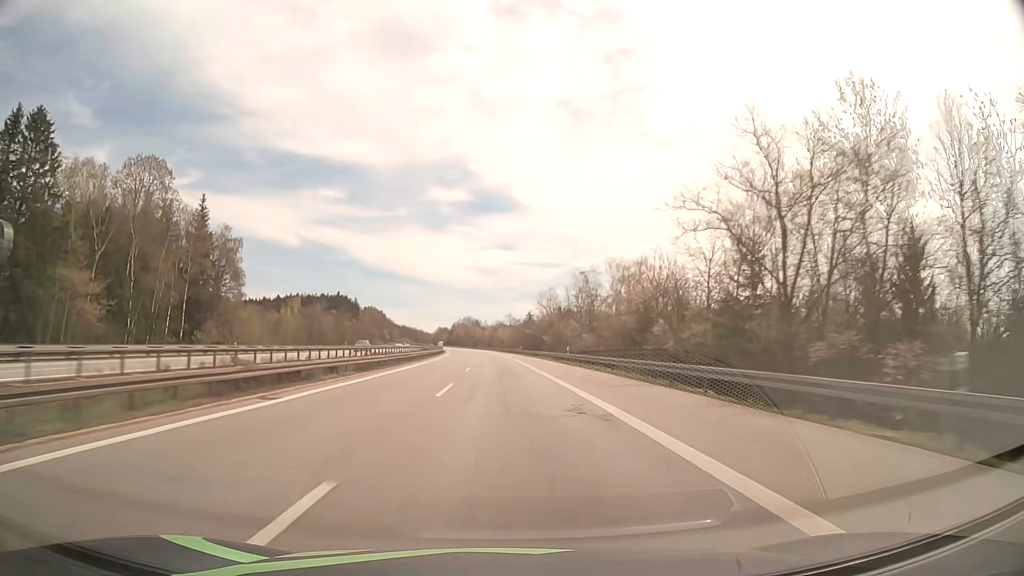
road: motorway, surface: asphalt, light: Day
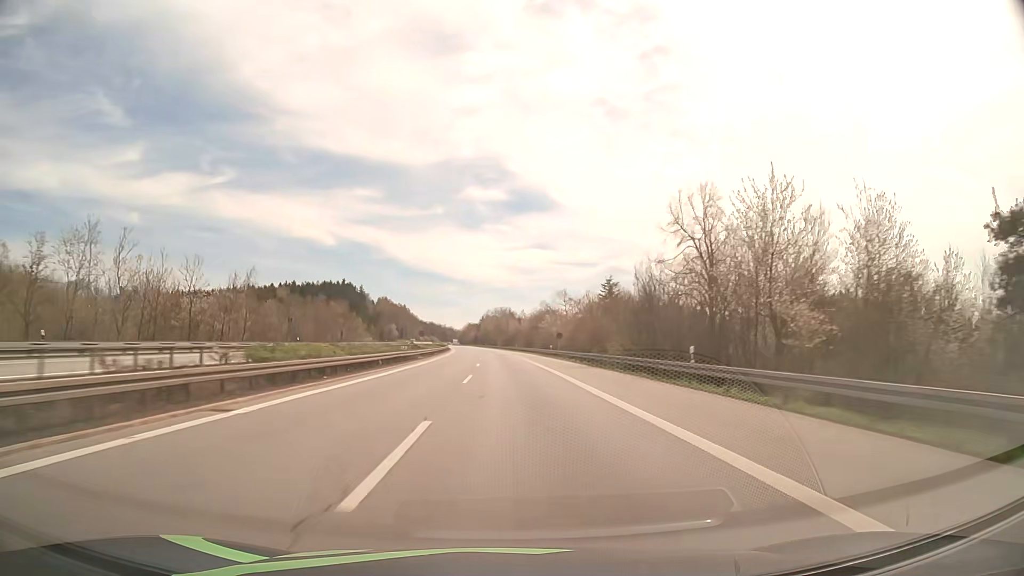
(-2.9, +84.6) m; -3°
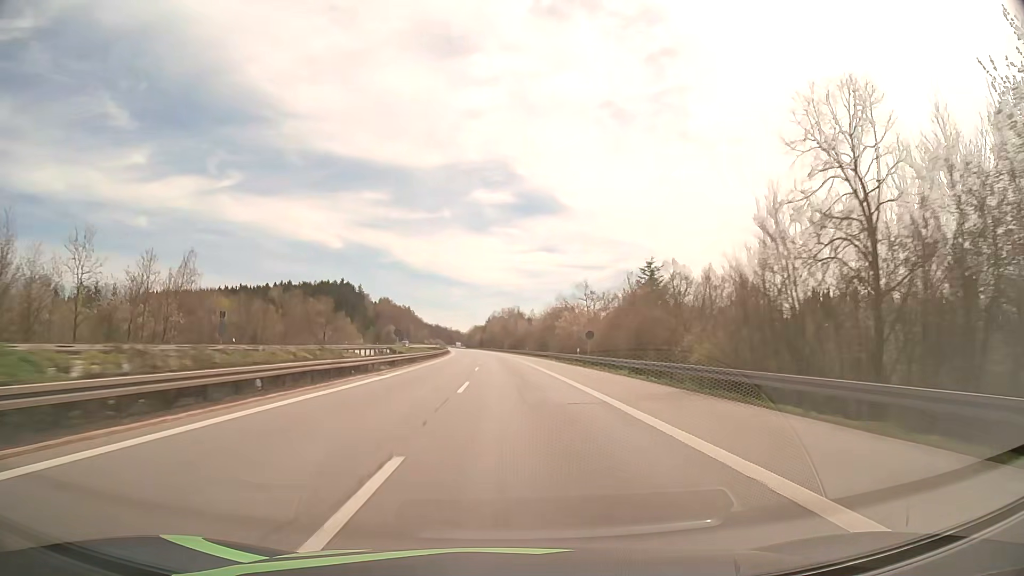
(-0.1, +21.2) m; -1°
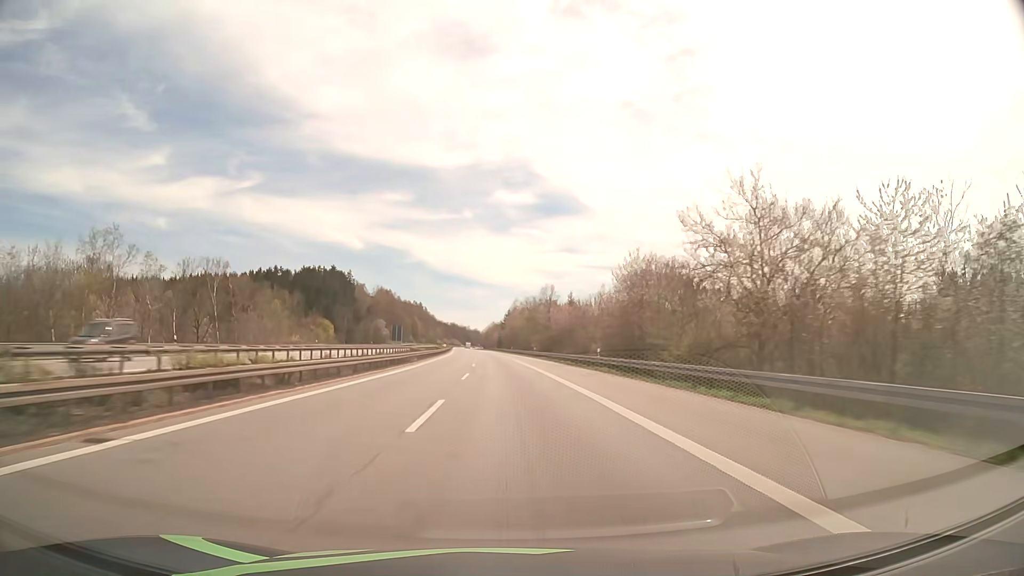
(-1.0, +63.7) m; -2°
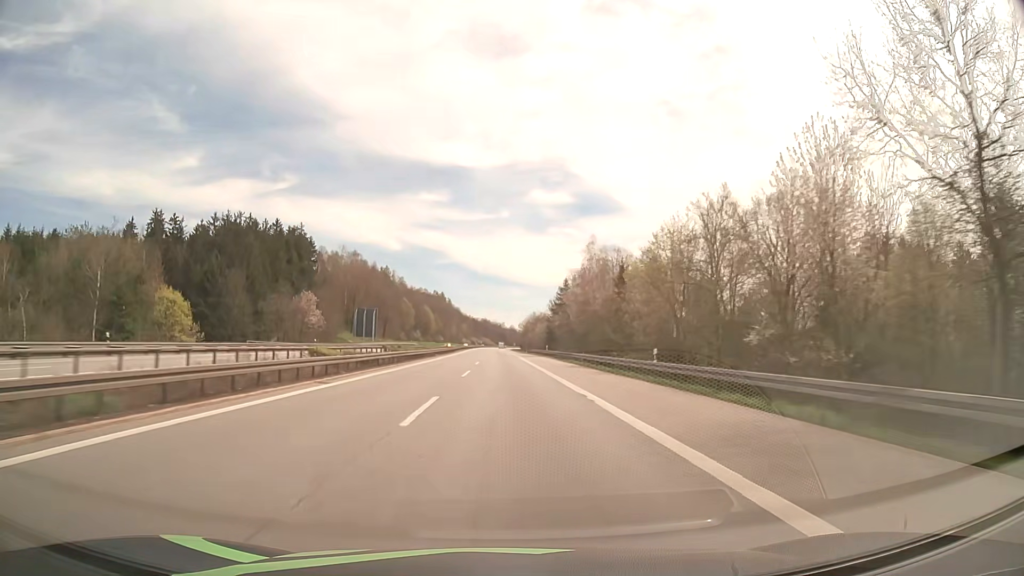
(-3.1, +106.5) m; -3°
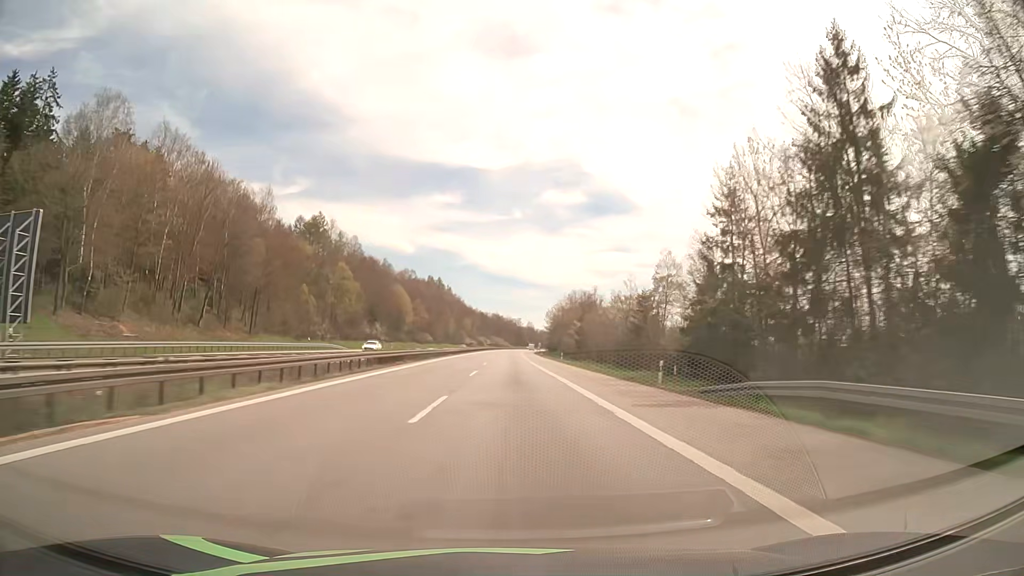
(-1.3, +106.8) m; -1°
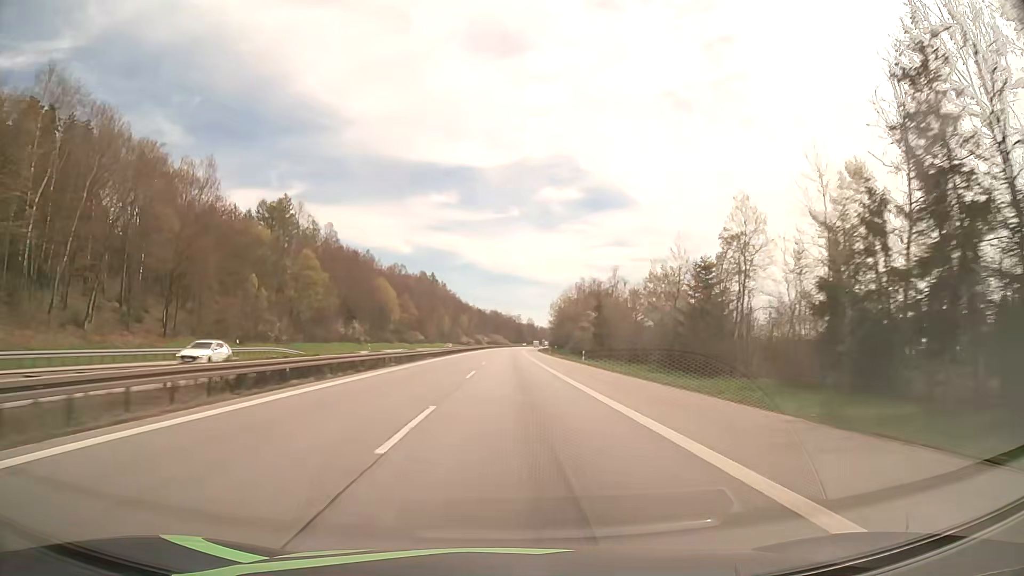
(0.0, +21.4) m; 0°
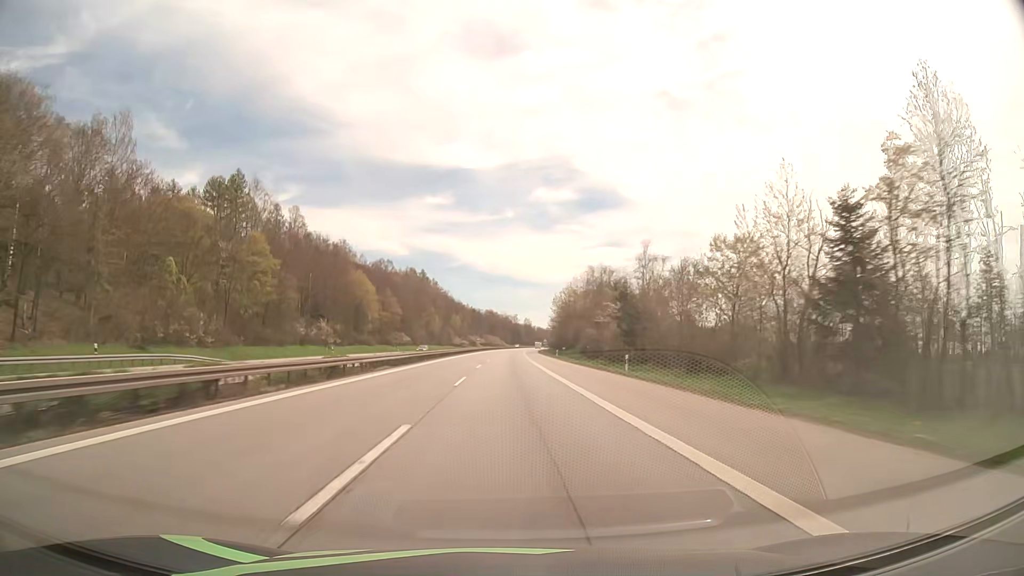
(0.0, +21.3) m; 0°
(0, +10) (0, +20) (0, +30) (0, +40) (0, +50) (0, +60) (0, +70) (+1, +80) (+1, +90) (+1, +100) m
